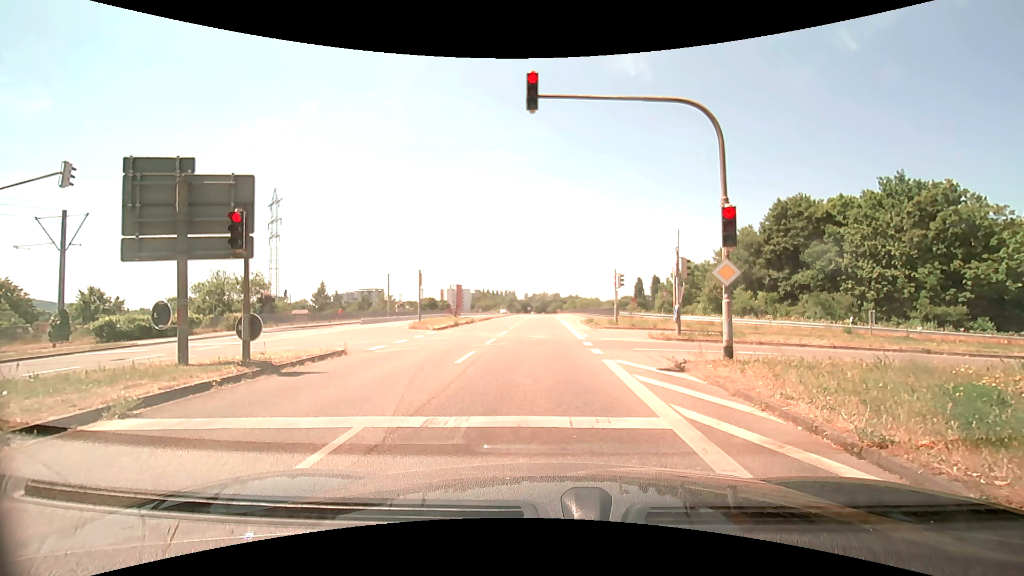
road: secondary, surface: asphalt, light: Day
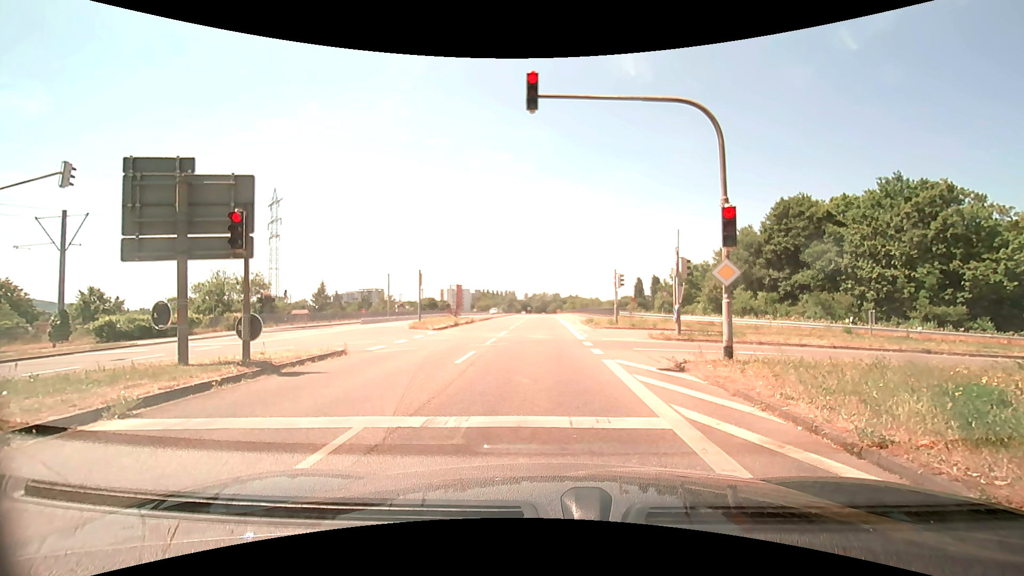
(0.0, 0.0) m; 0°
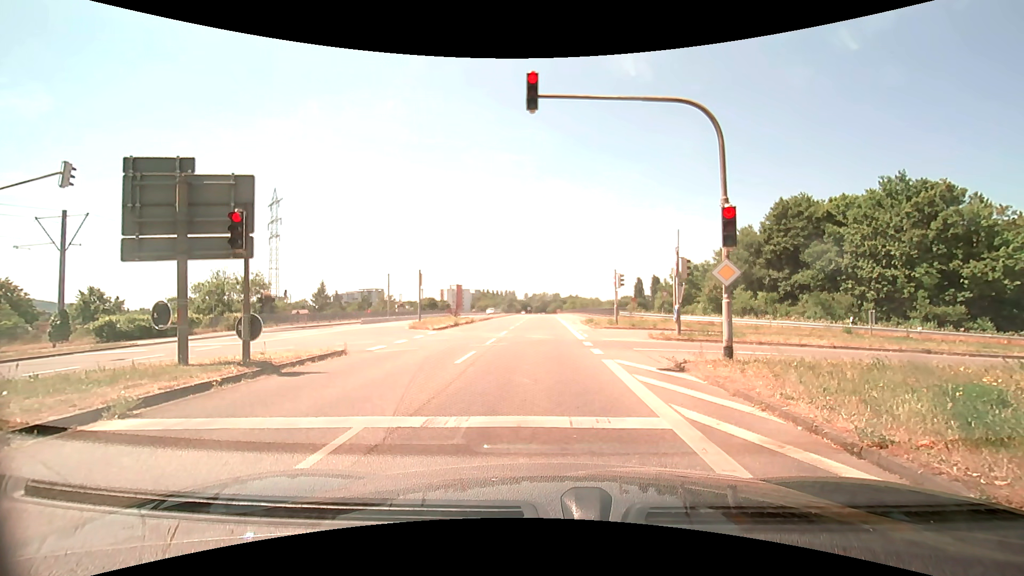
(0.0, 0.0) m; 0°
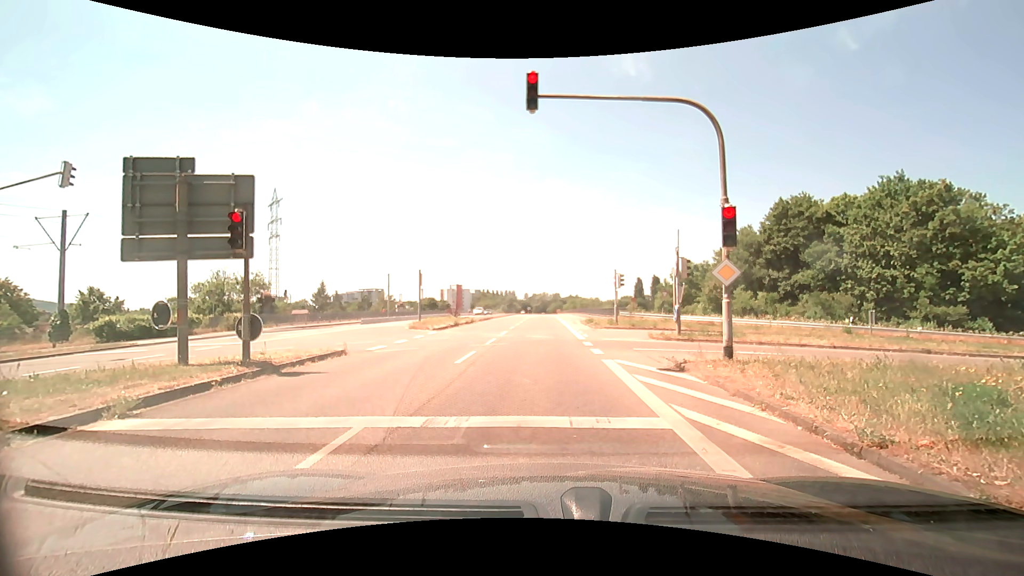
(0.0, 0.0) m; 0°
